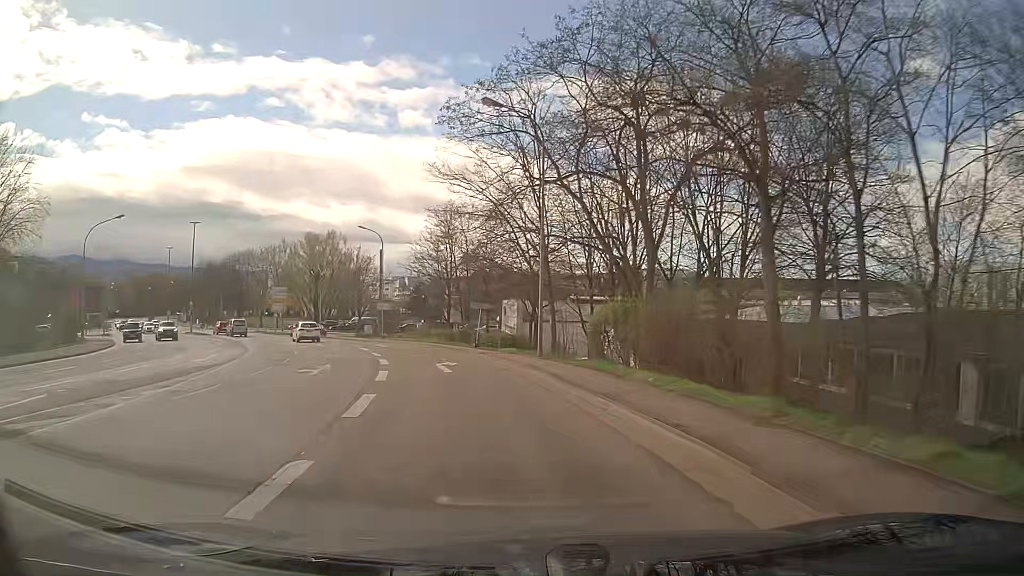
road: primary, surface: asphalt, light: Day
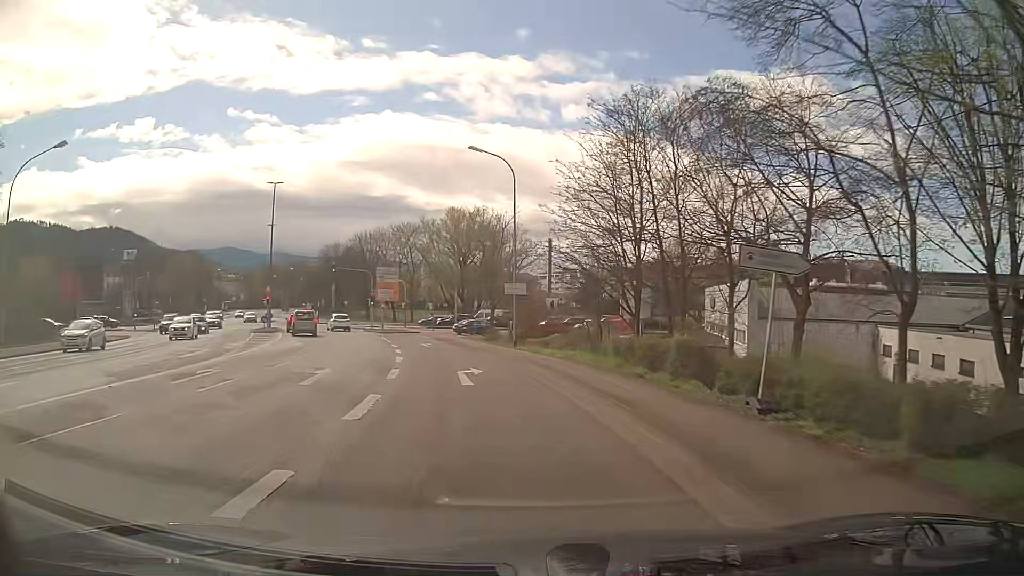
(-3.3, +24.9) m; -14°
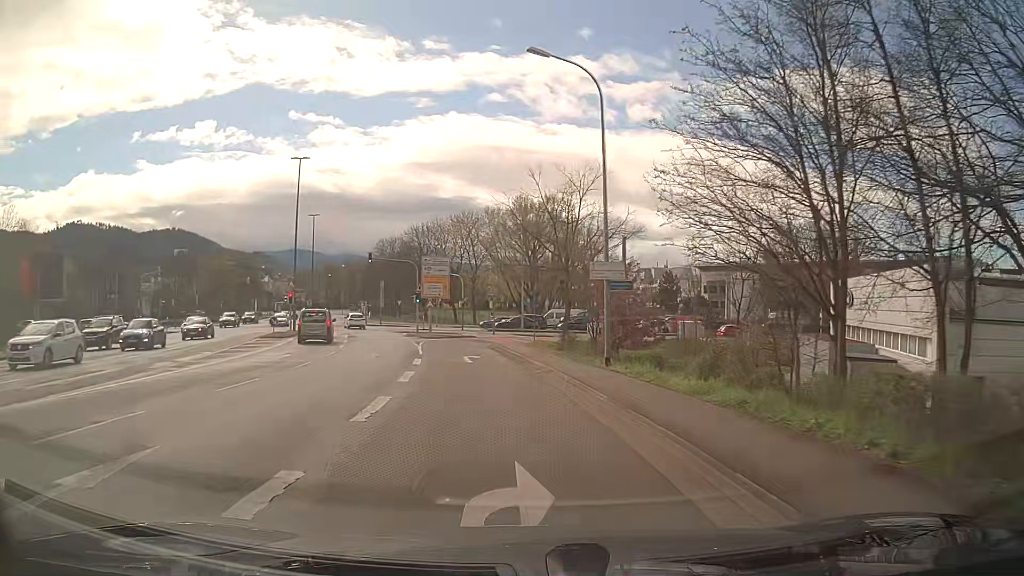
(-0.8, +12.1) m; -6°
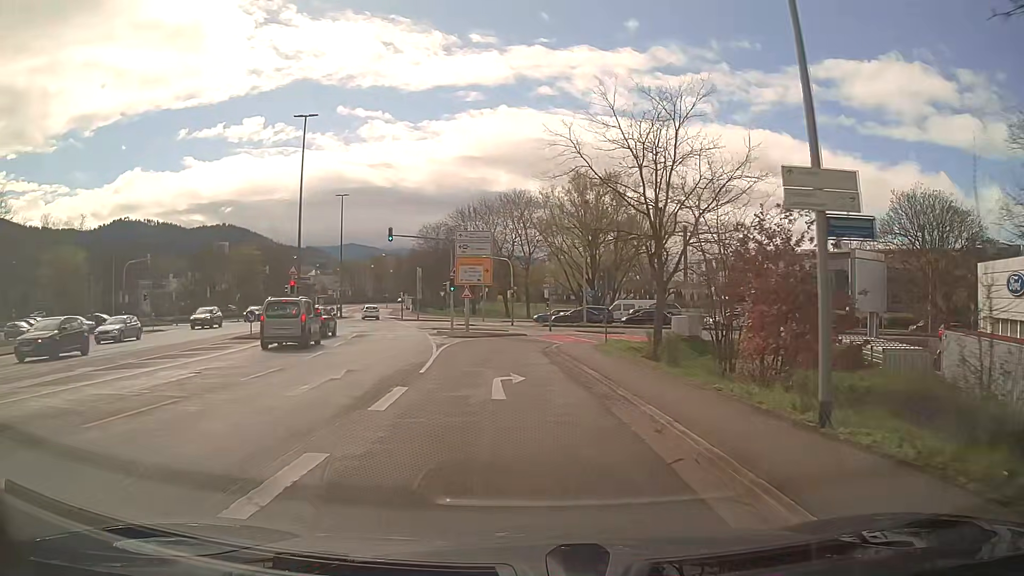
(-0.5, +11.6) m; -5°
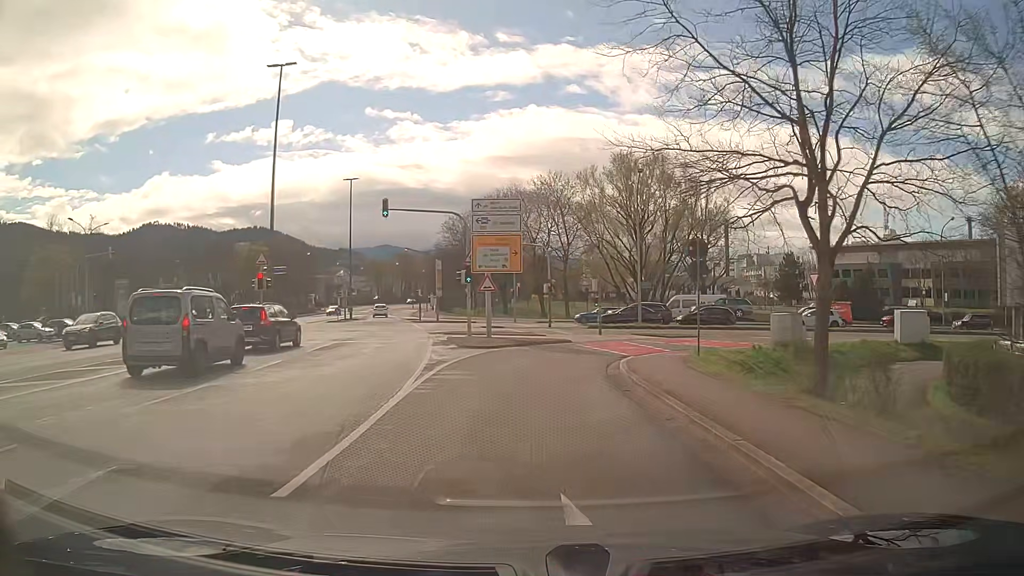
(-0.3, +10.7) m; -3°
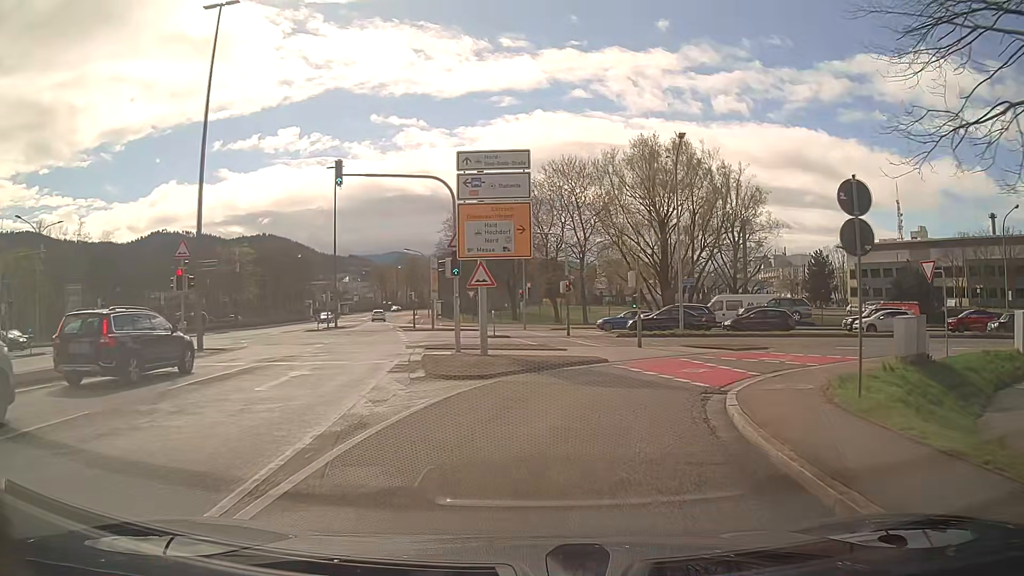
(-0.1, +9.1) m; -1°
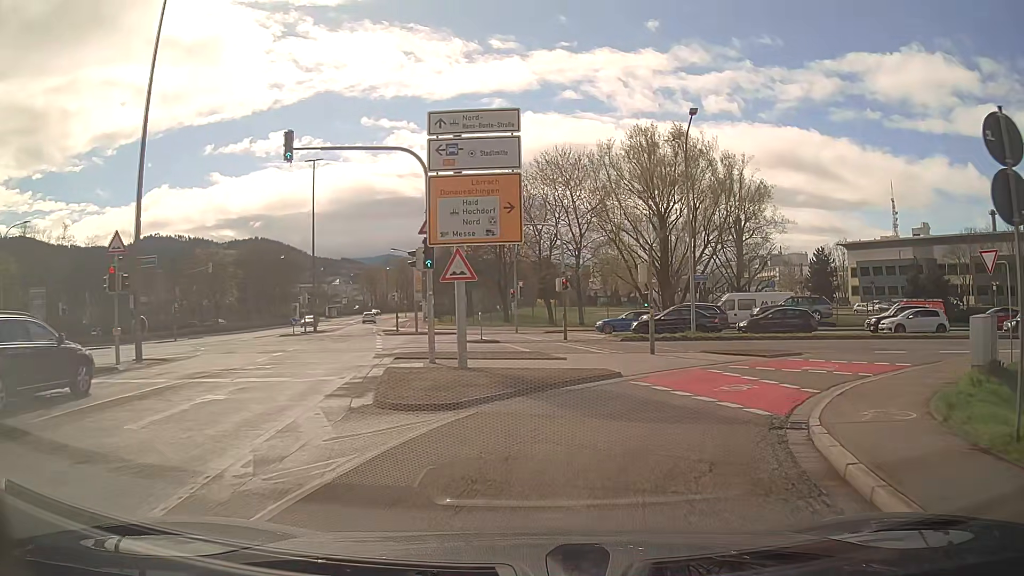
(0.0, +4.1) m; +1°
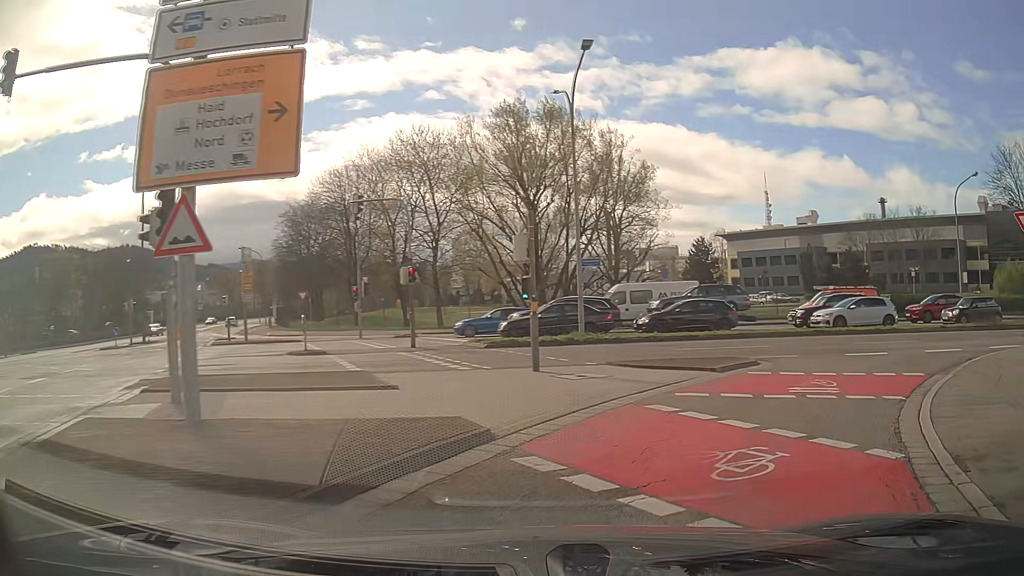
(+0.5, +7.2) m; +11°
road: primary_link
(+3, +10) (+9, +17) (+19, +20) (+29, +21) (+39, +20) (+49, +19) (+59, +18) (+68, +17) (+78, +16) (+88, +14) m
